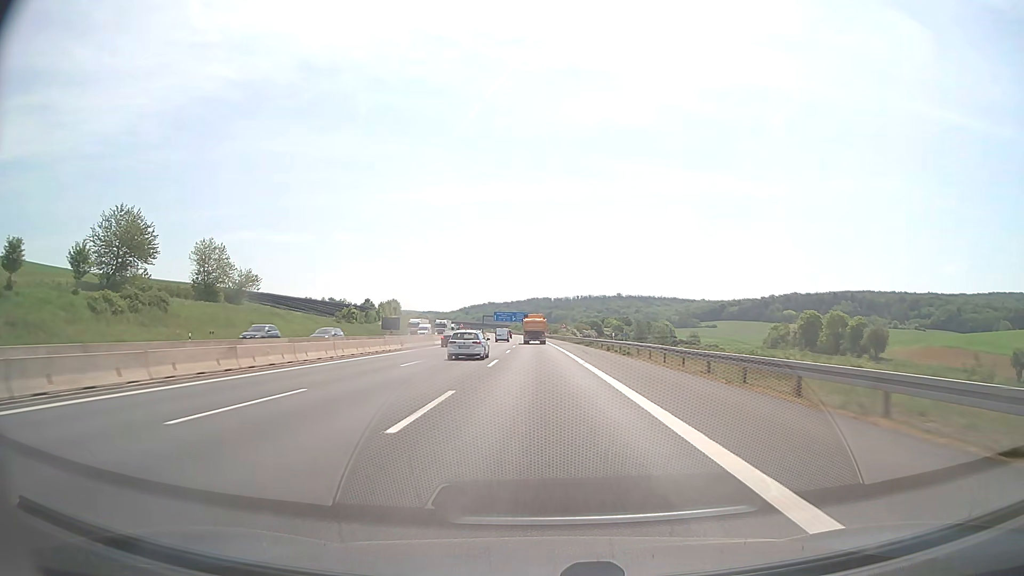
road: motorway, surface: asphalt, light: Day
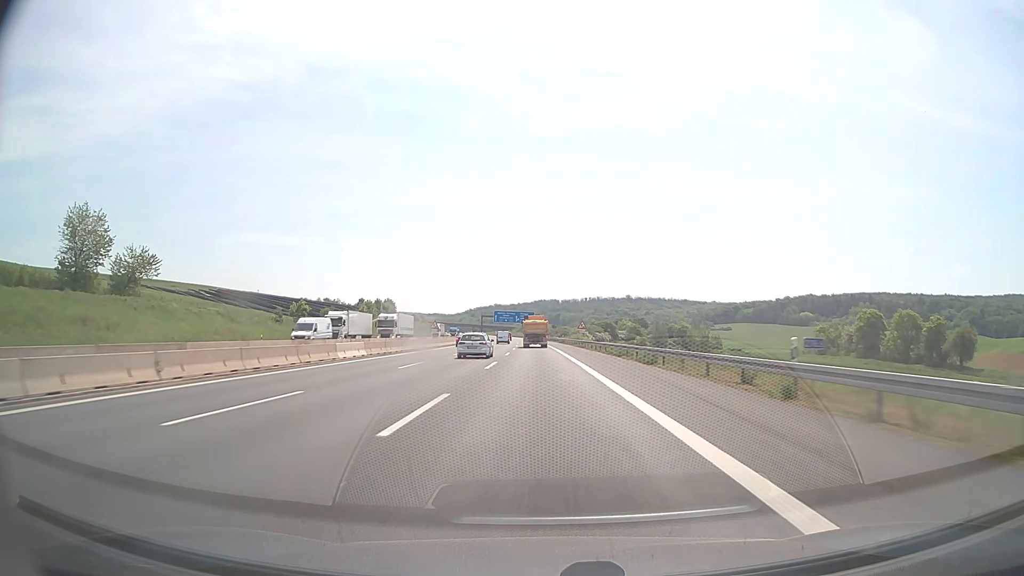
(-0.2, +35.6) m; -1°
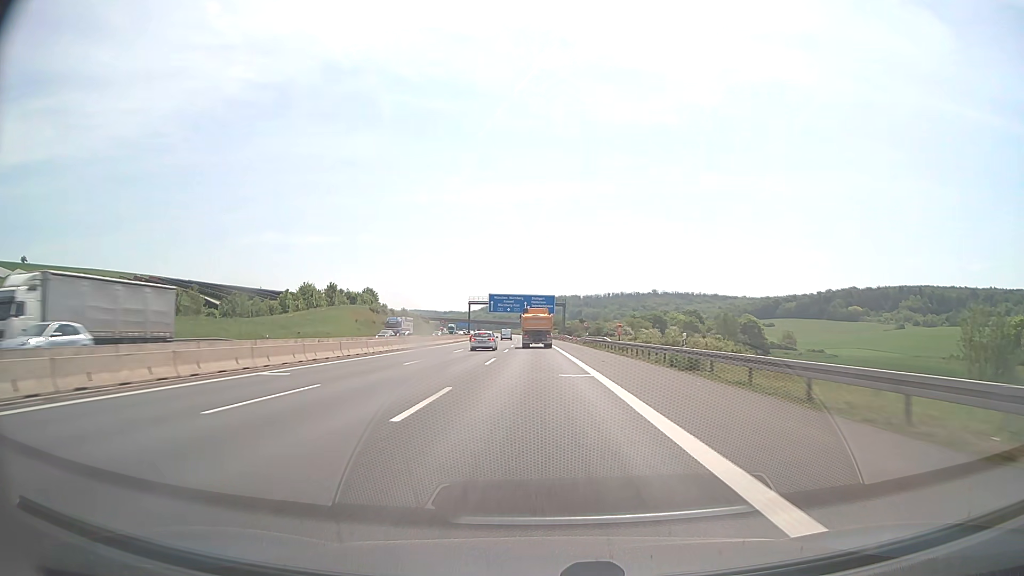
(-1.2, +89.1) m; -2°
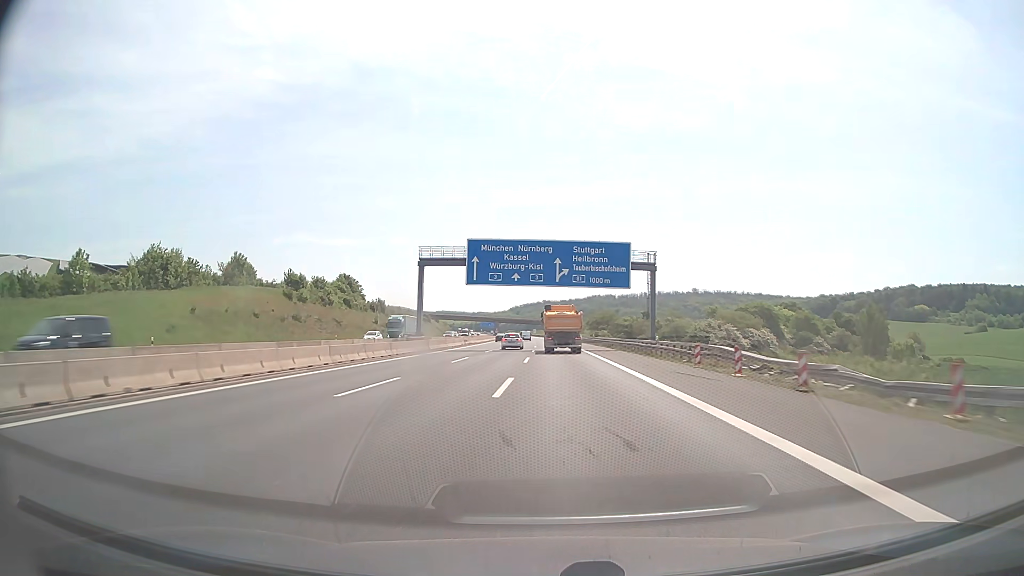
(-2.1, +85.2) m; -3°
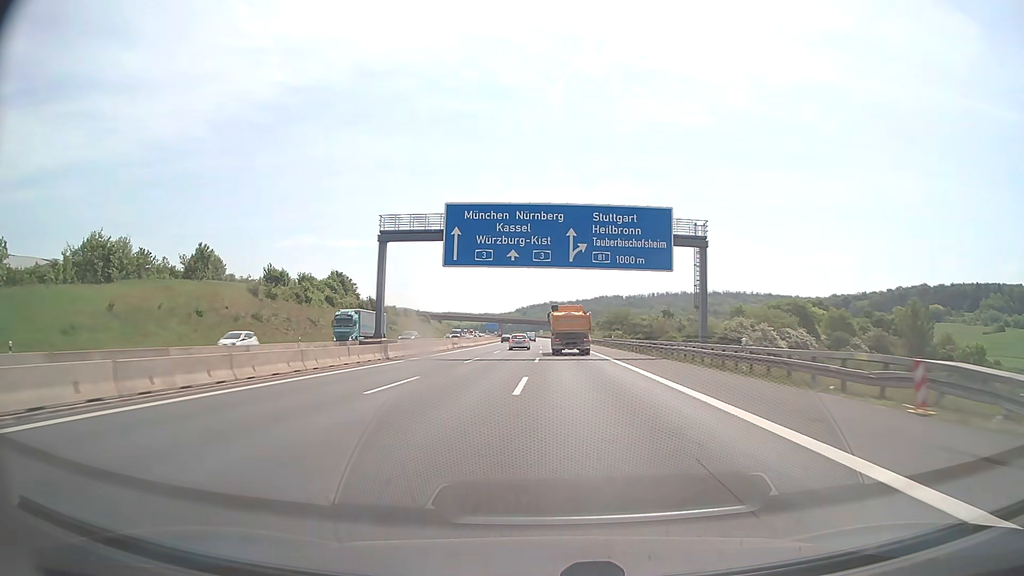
(-0.1, +16.7) m; -1°
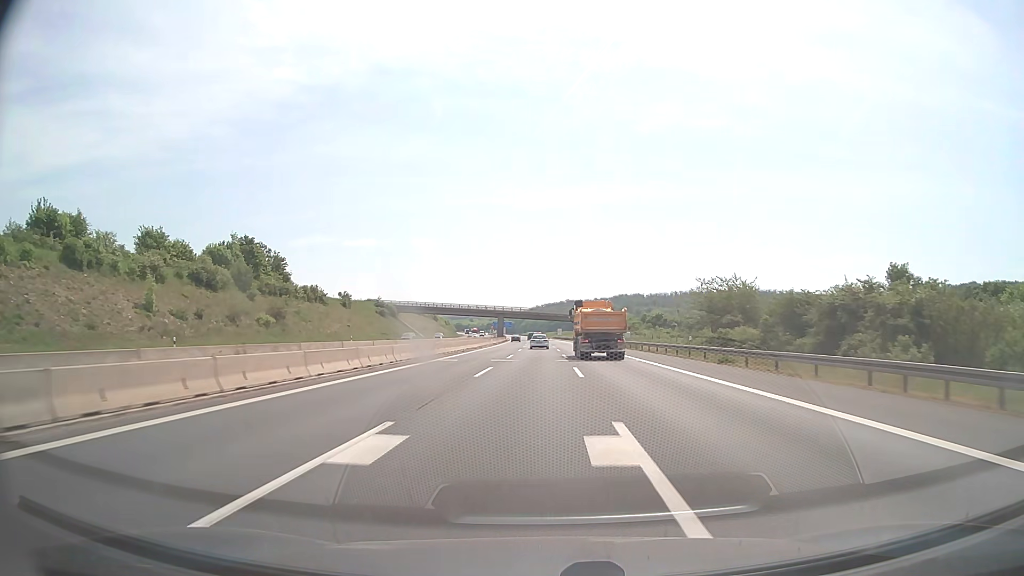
(-1.2, +82.5) m; -1°
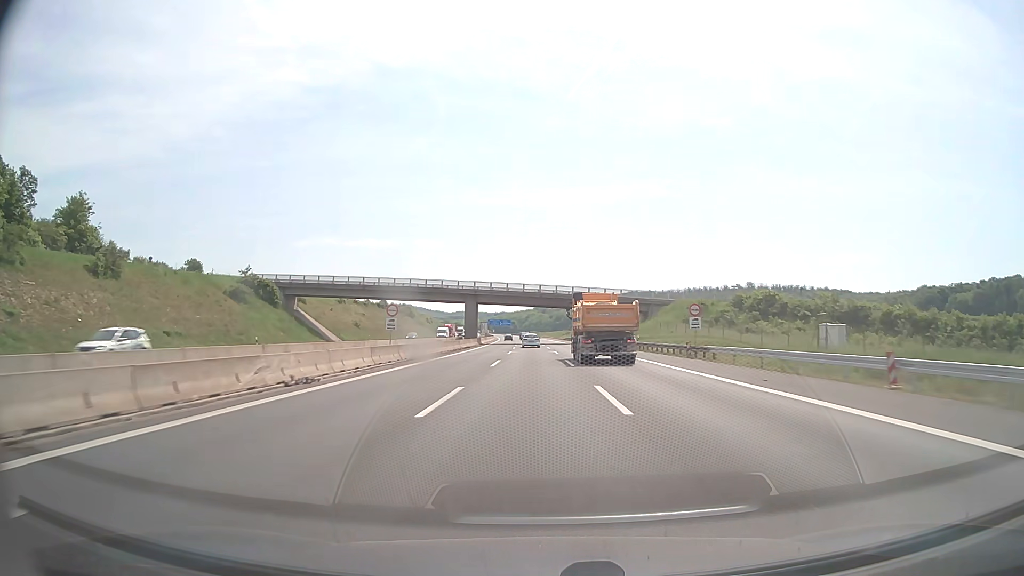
(-0.2, +82.1) m; 0°
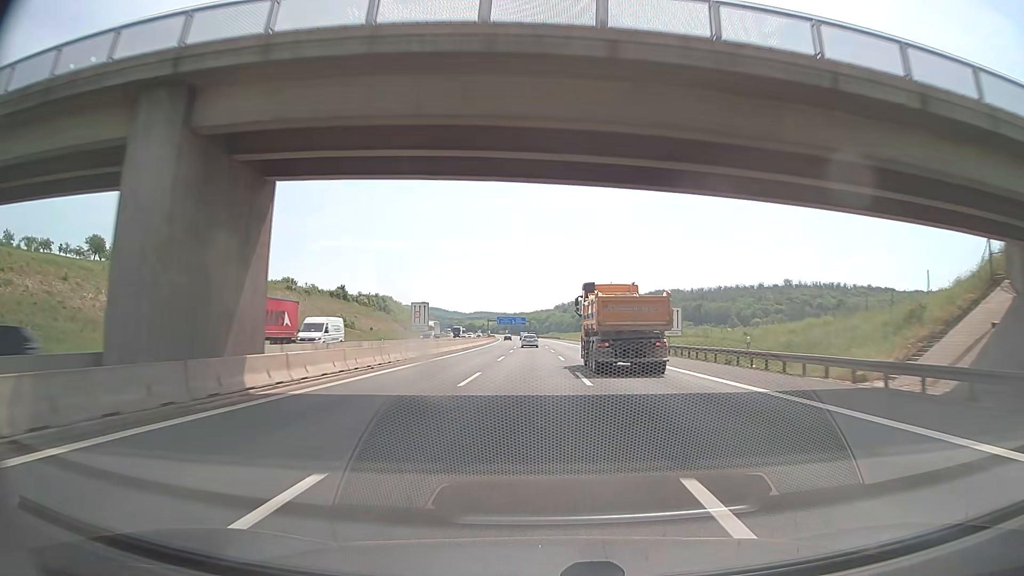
(-1.2, +82.3) m; -2°
(0, +10) (0, +20) (0, +30) (0, +40) (-1, +50) (-1, +60) (-1, +70) (-1, +80) (-2, +90) (-2, +100) m
